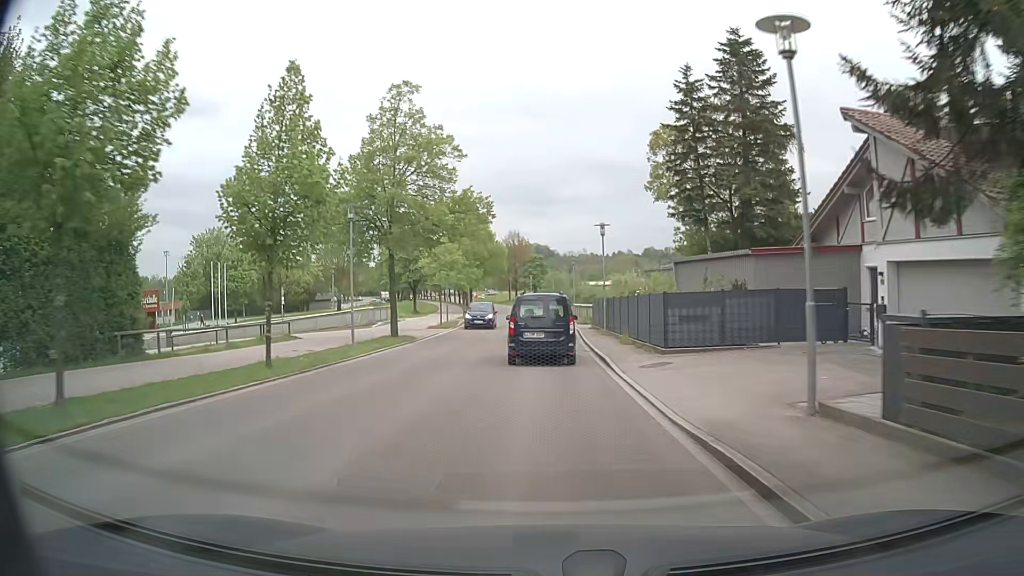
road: tertiary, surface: asphalt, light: Day
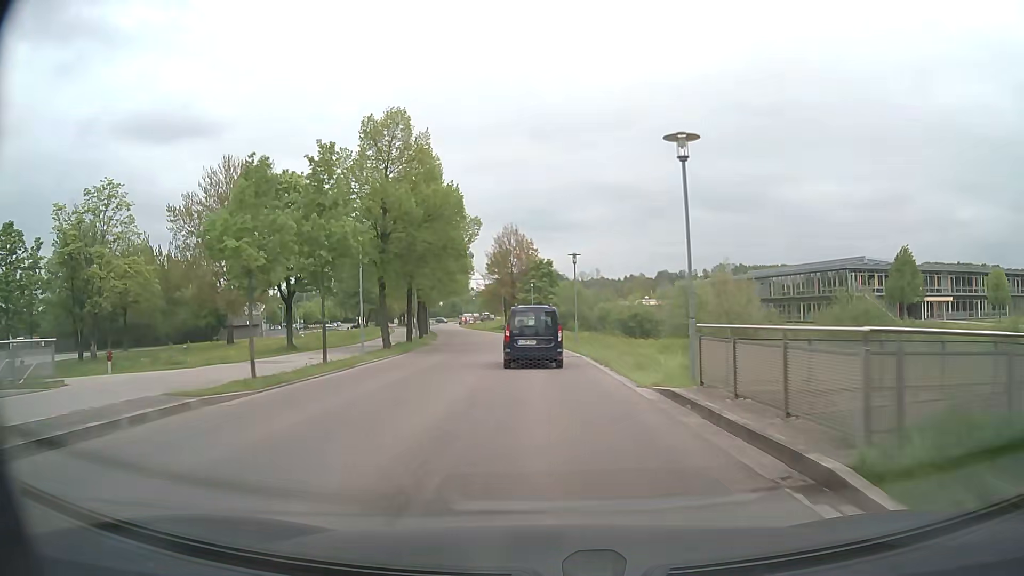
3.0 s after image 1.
(-0.5, +42.7) m; -1°
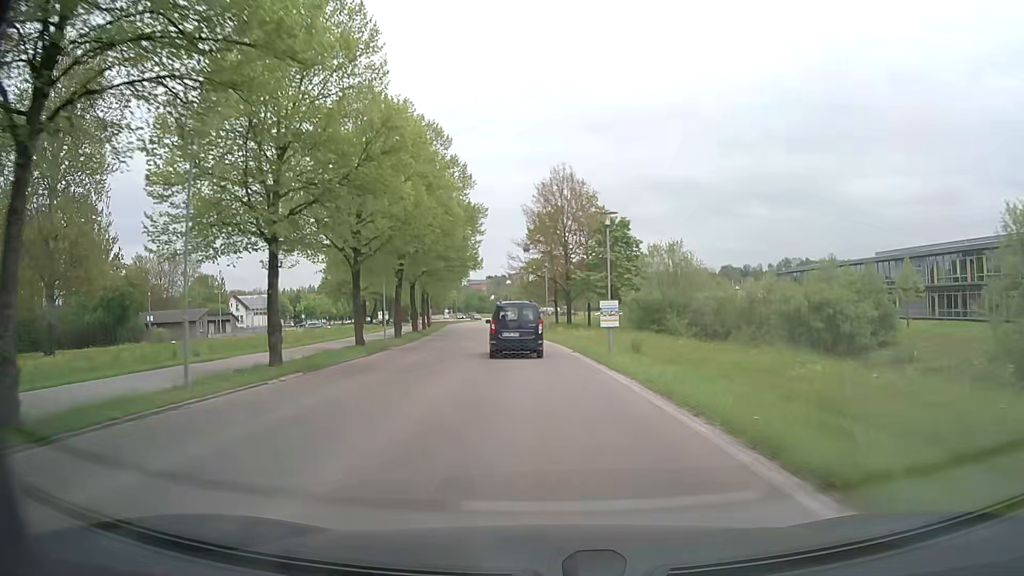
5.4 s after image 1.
(-1.3, +36.3) m; -5°
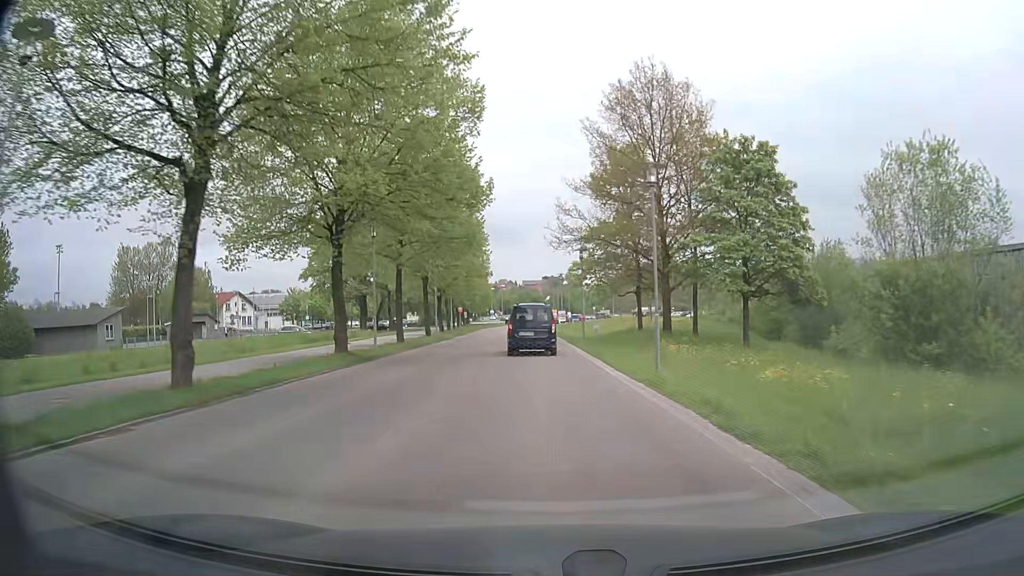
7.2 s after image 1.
(-1.1, +27.4) m; -4°
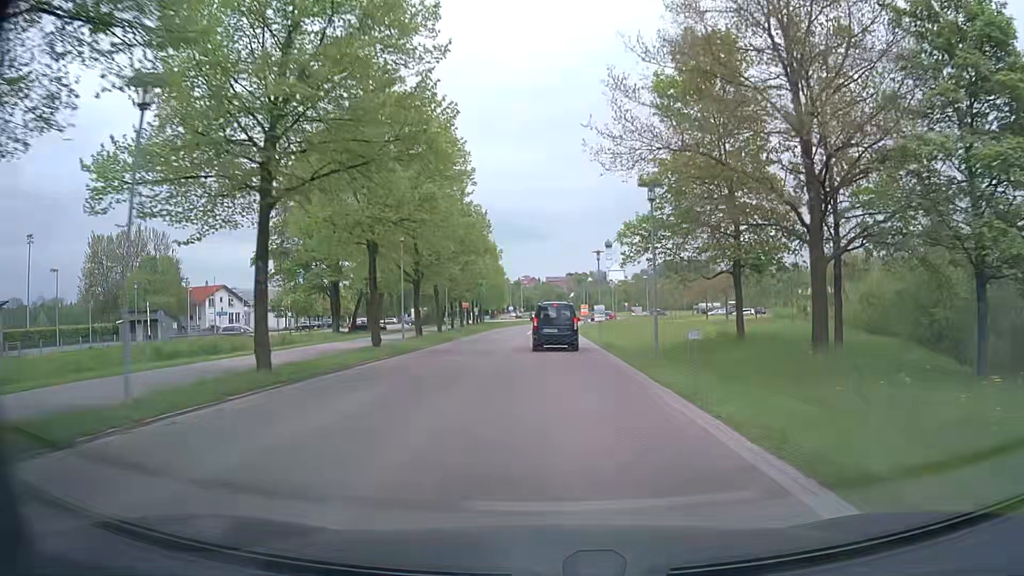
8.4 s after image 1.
(-0.5, +17.6) m; -2°
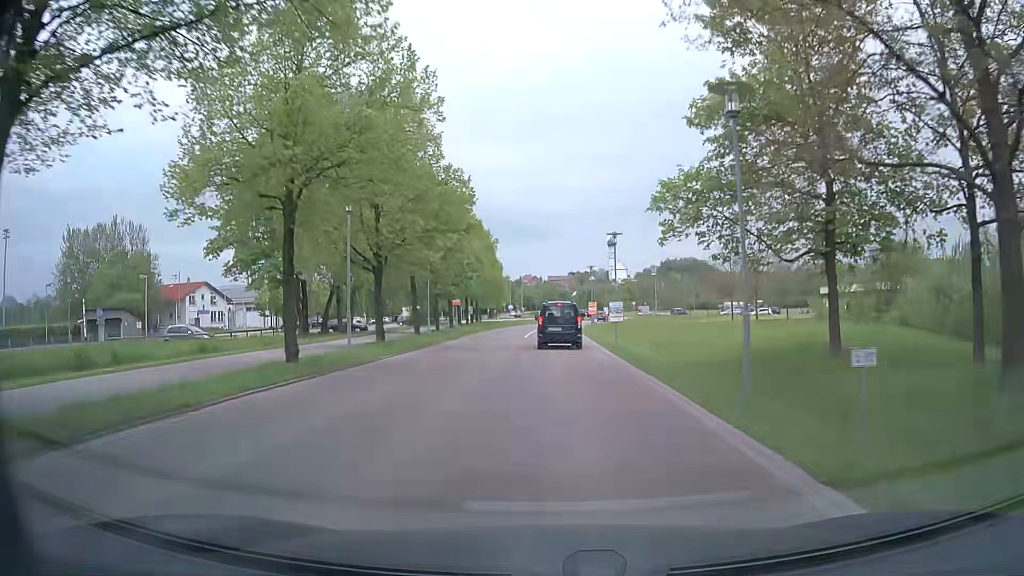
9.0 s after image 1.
(0.0, +8.3) m; -1°
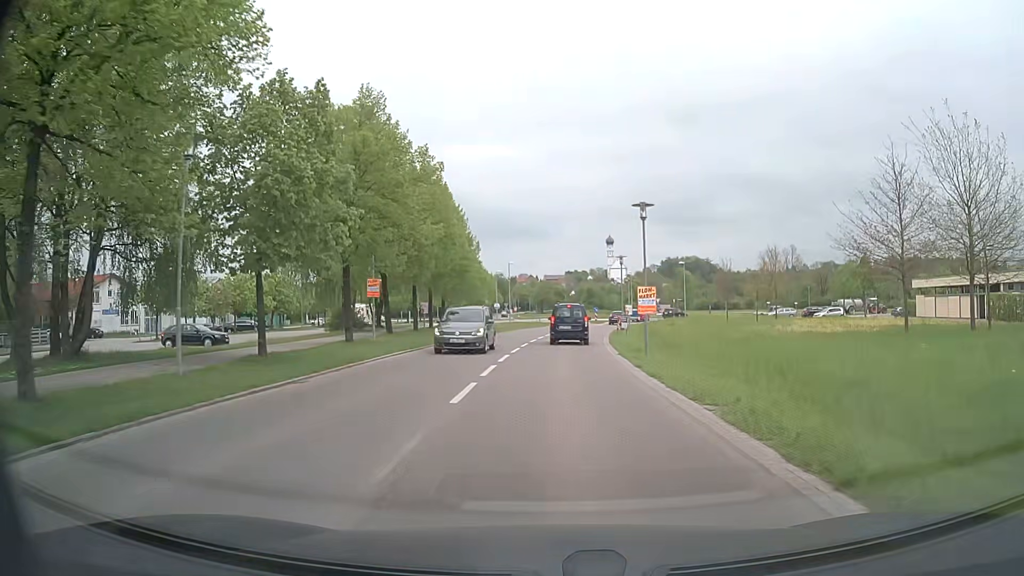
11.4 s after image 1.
(+0.4, +28.8) m; +1°
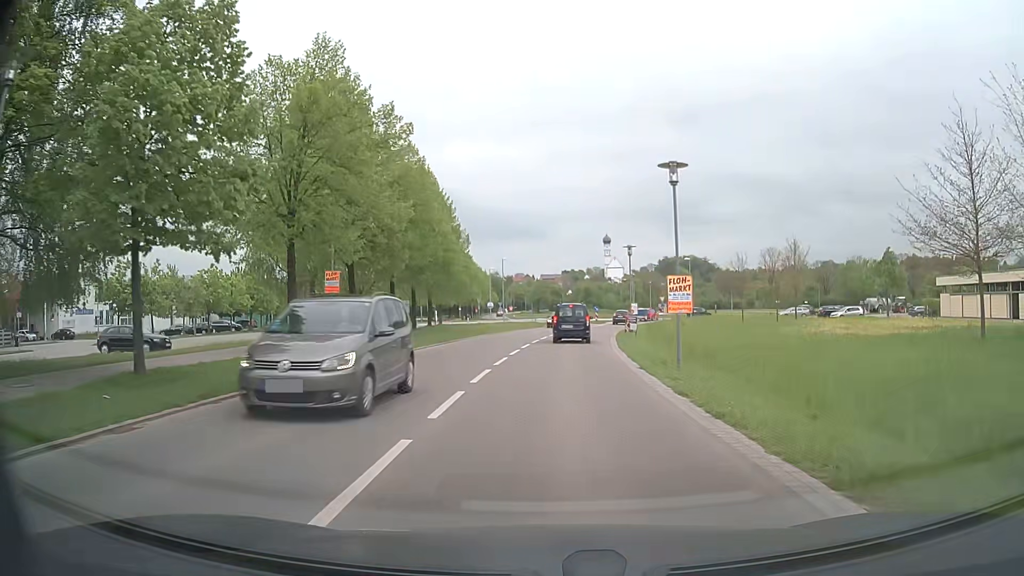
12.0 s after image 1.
(0.0, +6.0) m; 0°
(0, +10) (0, +20) (+1, +30) (+2, +40) (+3, +50) (+5, +60) (+7, +69) (+10, +79) (+13, +88) (+15, +98) m
